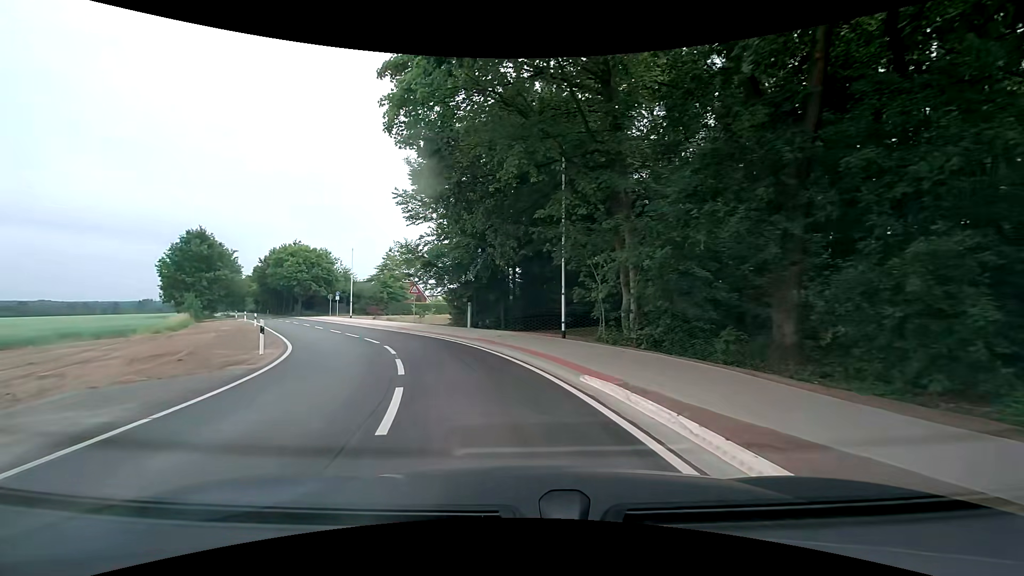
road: residential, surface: asphalt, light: Day
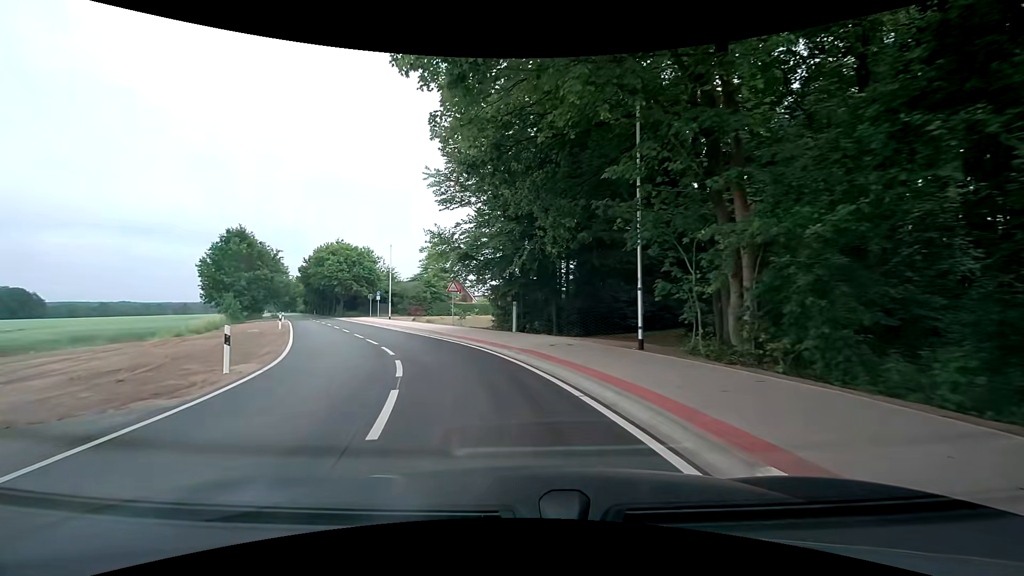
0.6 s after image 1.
(-0.3, +5.1) m; -6°
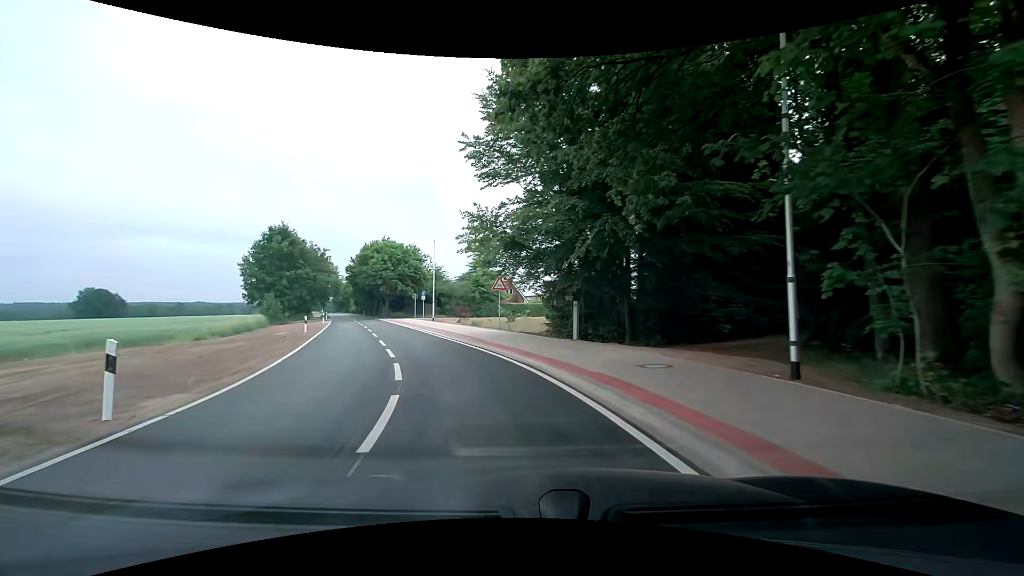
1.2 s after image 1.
(-0.3, +5.3) m; -6°
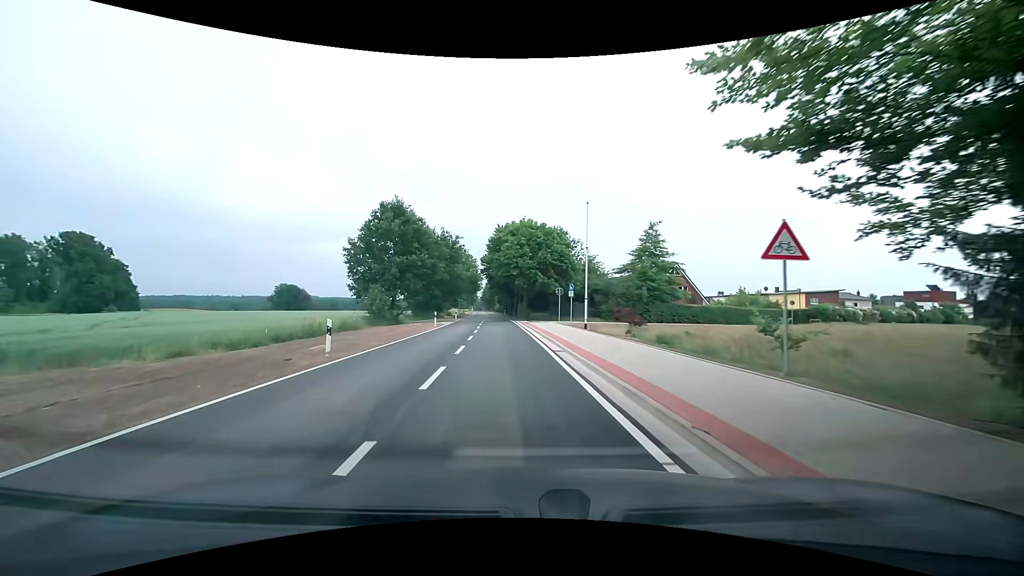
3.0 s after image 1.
(-2.6, +17.3) m; -16°
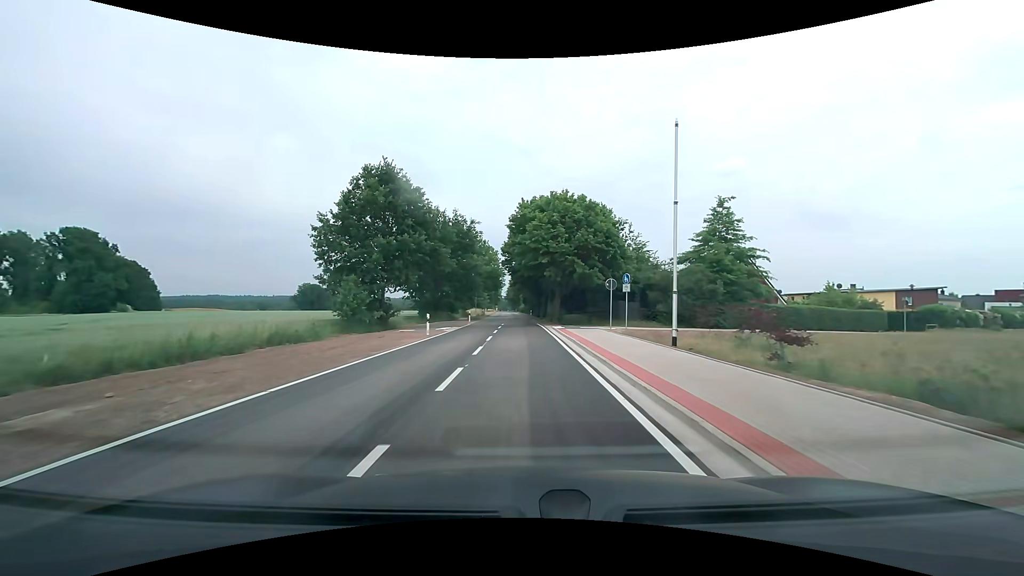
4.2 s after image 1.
(-0.5, +12.7) m; -3°
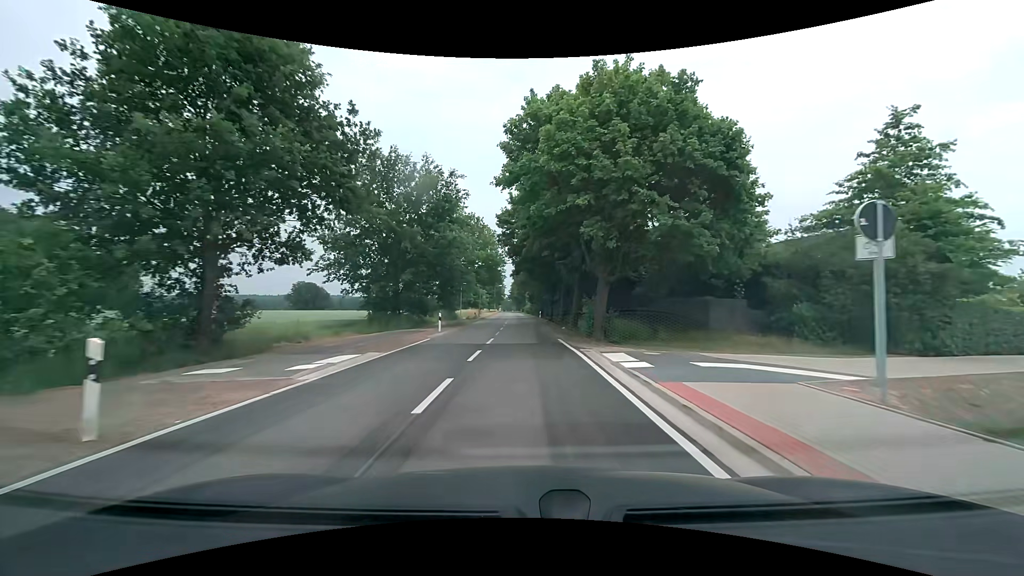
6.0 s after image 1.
(-0.2, +20.6) m; -1°
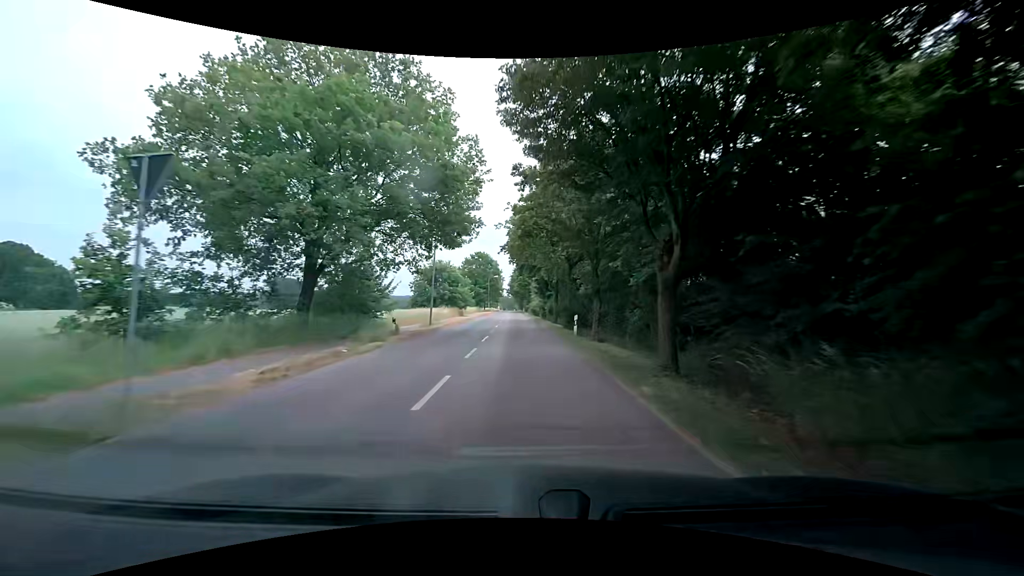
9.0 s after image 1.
(-0.4, +37.4) m; 0°
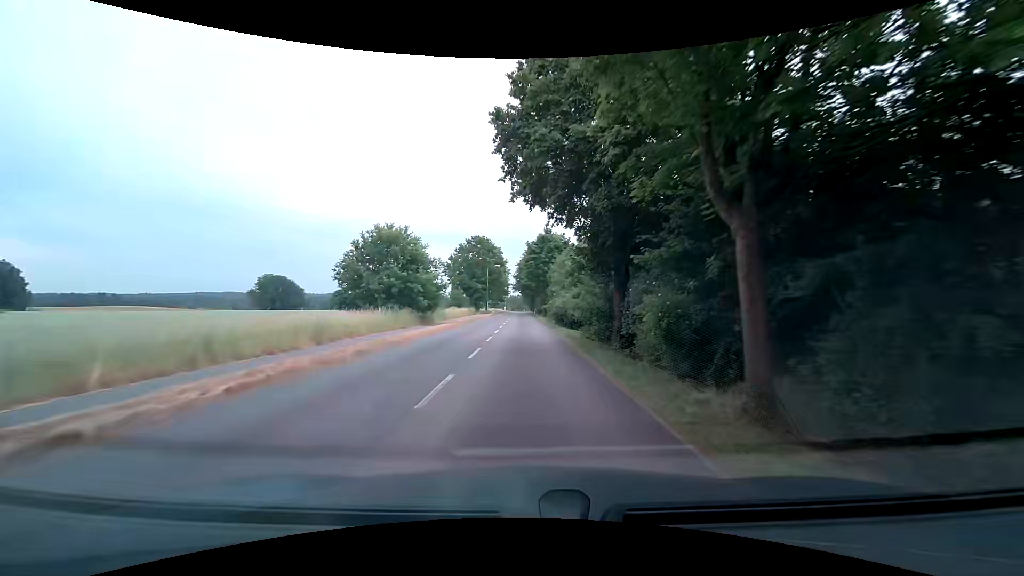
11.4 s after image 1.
(-0.4, +30.7) m; -2°
(0, +10) (0, +20) (0, +30) (0, +40) (0, +50) (+1, +60) (+1, +70) (+1, +80) (+1, +90) (+1, +100) m
